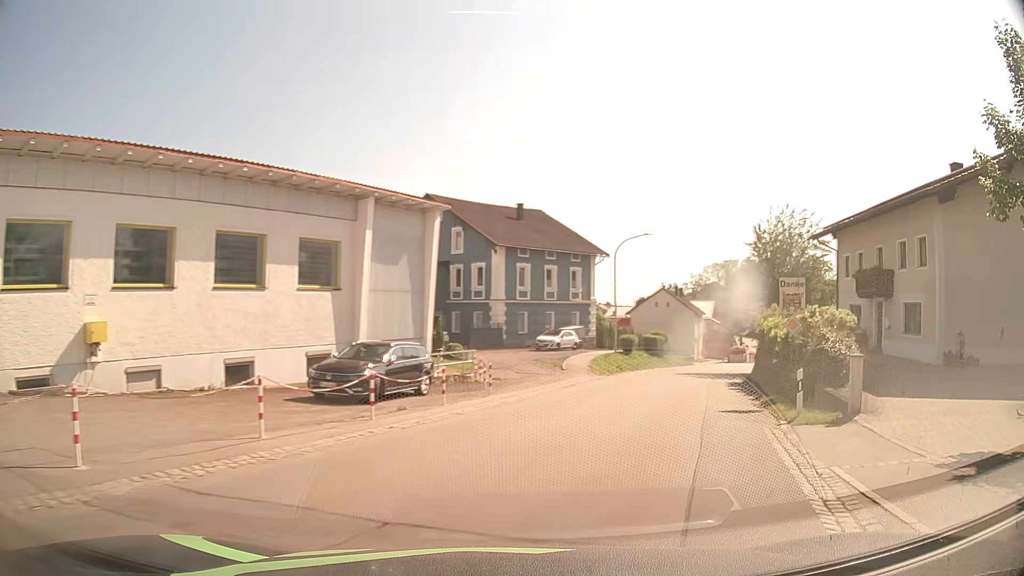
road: secondary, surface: asphalt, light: Day
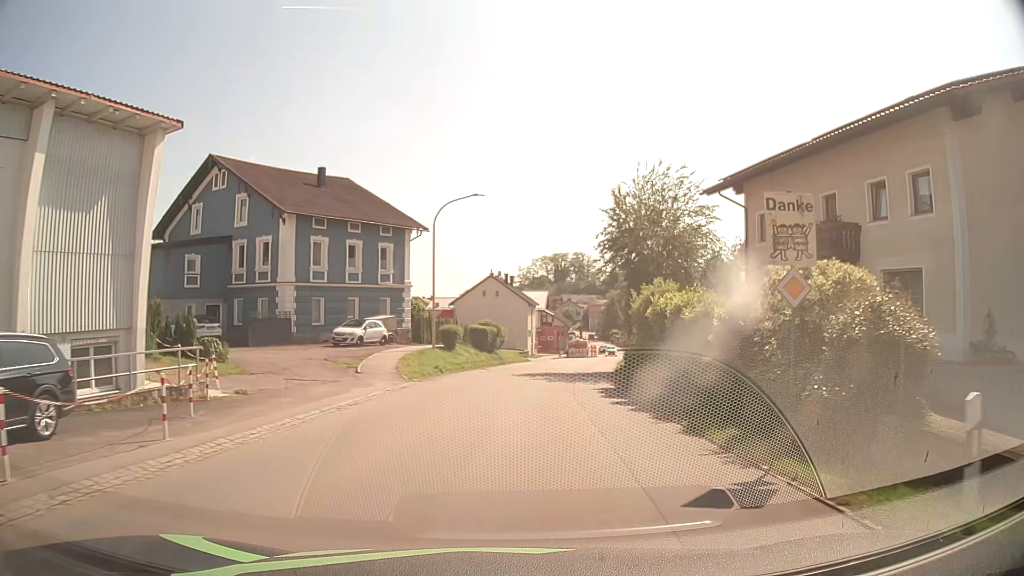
(+1.8, +10.4) m; +16°
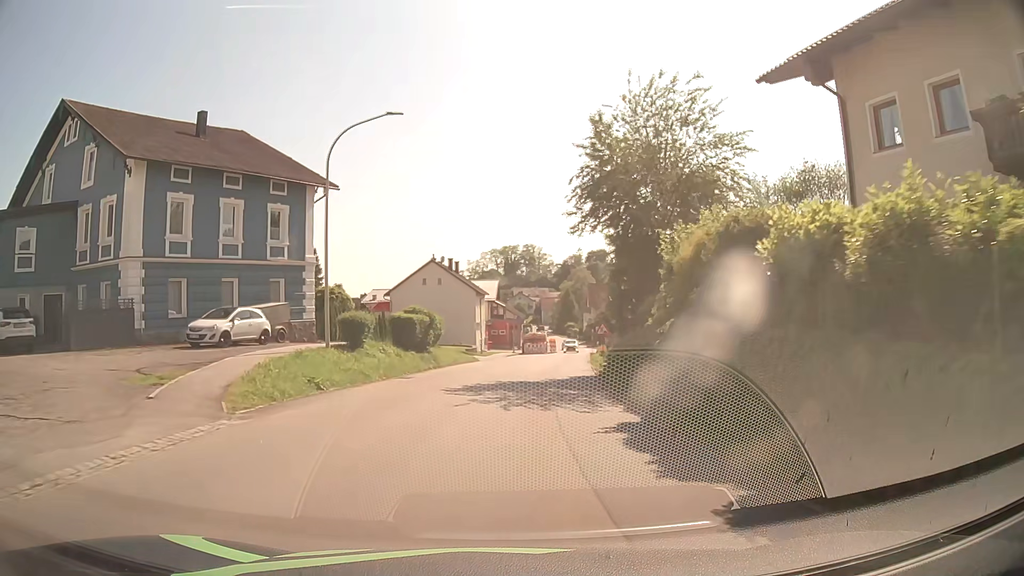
(+0.6, +12.2) m; +4°
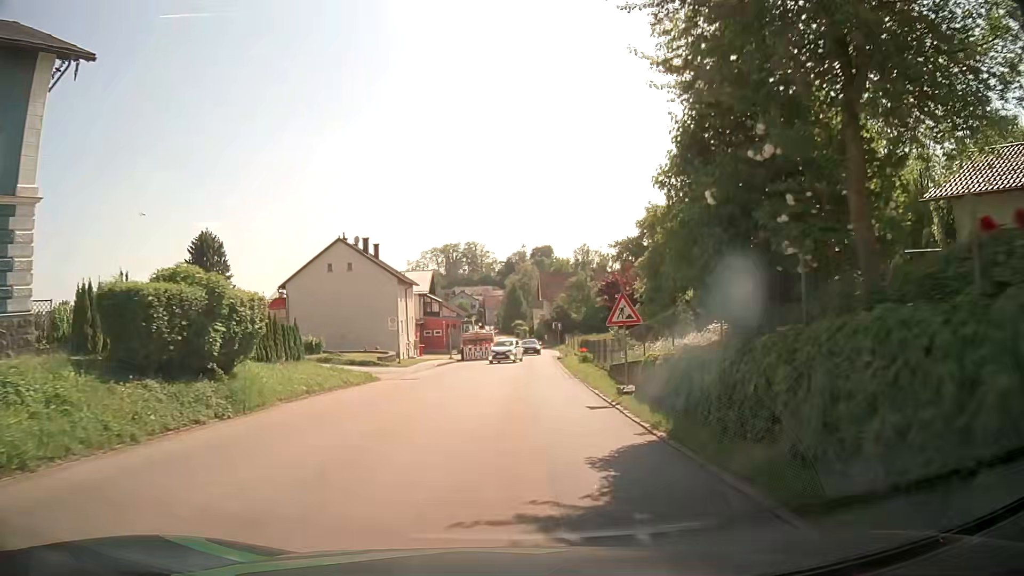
(+0.7, +18.8) m; +5°
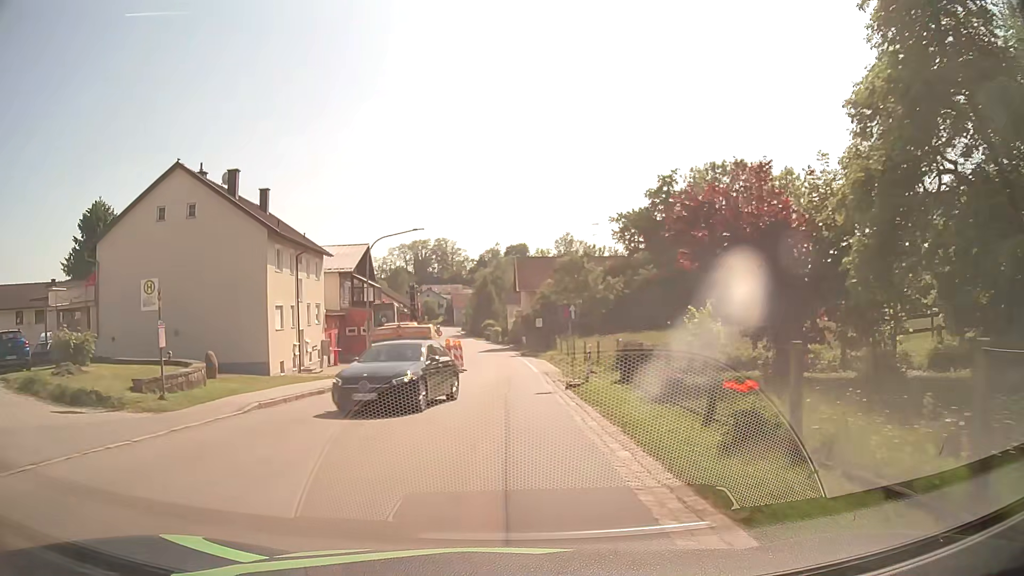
(+0.5, +25.2) m; +2°
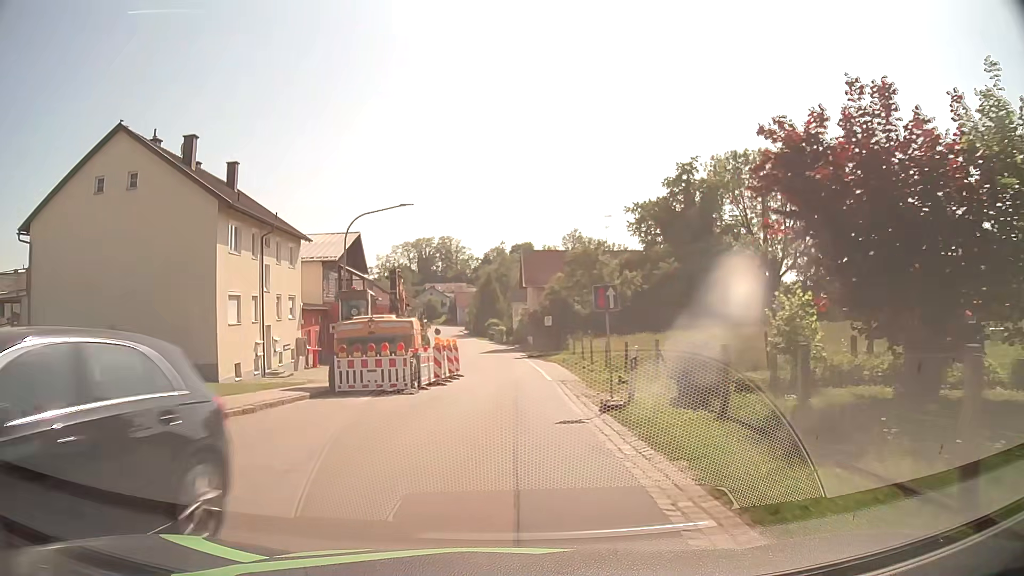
(0.0, +6.3) m; 0°
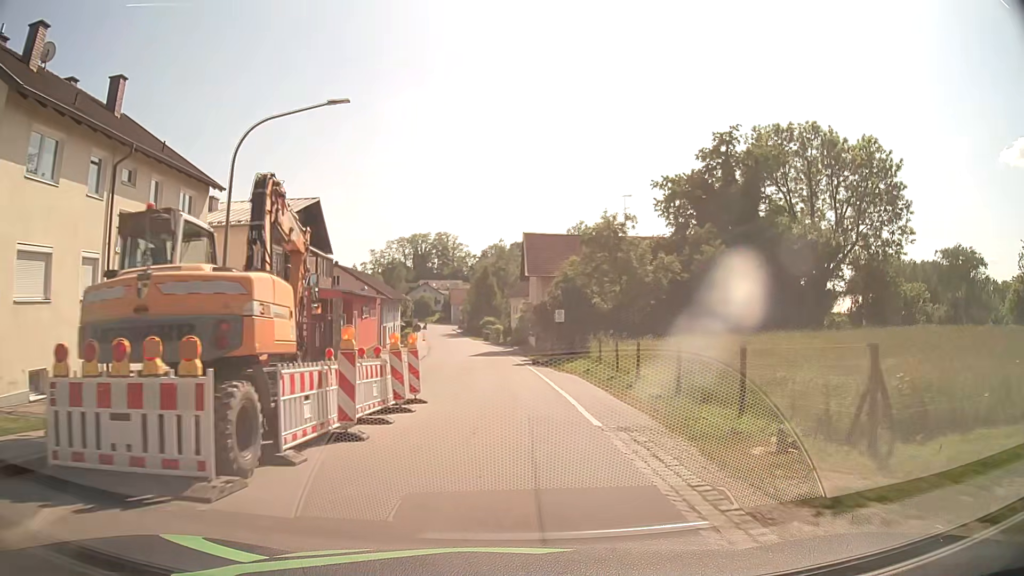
(0.0, +13.1) m; +1°
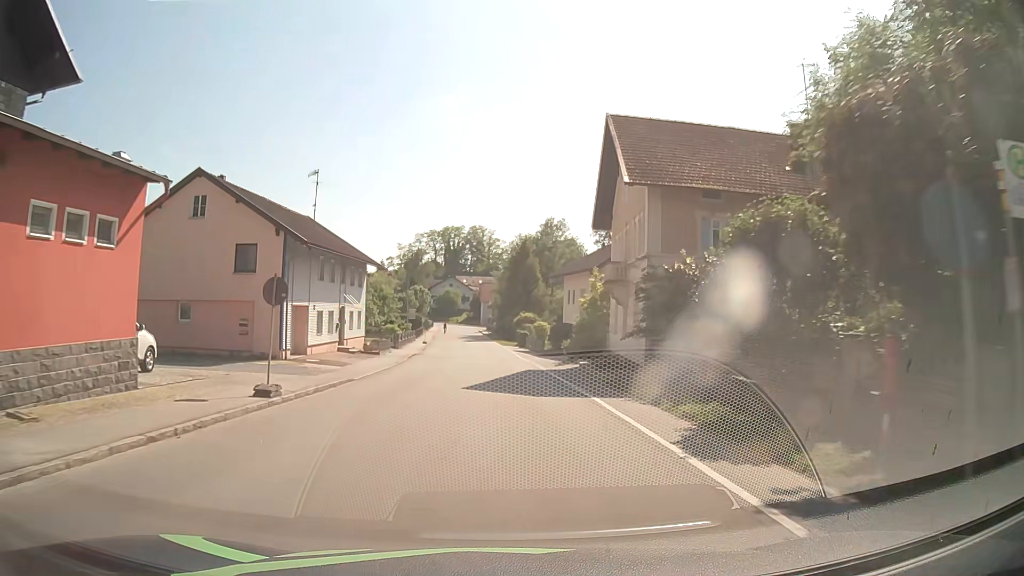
(-0.9, +36.1) m; -3°
(0, +10) (0, +20) (-1, +30) (-1, +40) (-1, +50) (-2, +60) (-3, +70) (-3, +80) (-4, +90) (-5, +100) m
